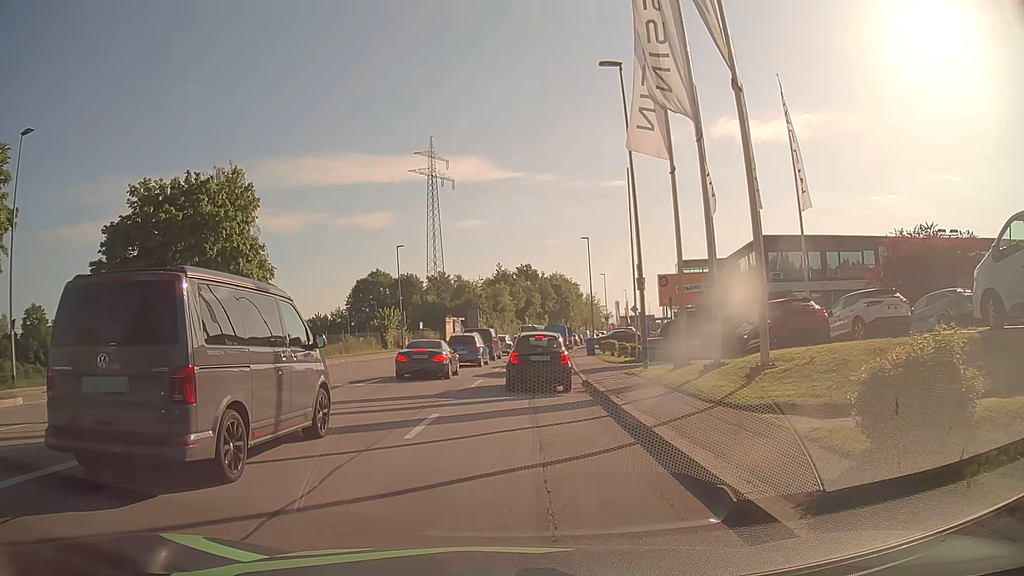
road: tertiary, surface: asphalt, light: Day
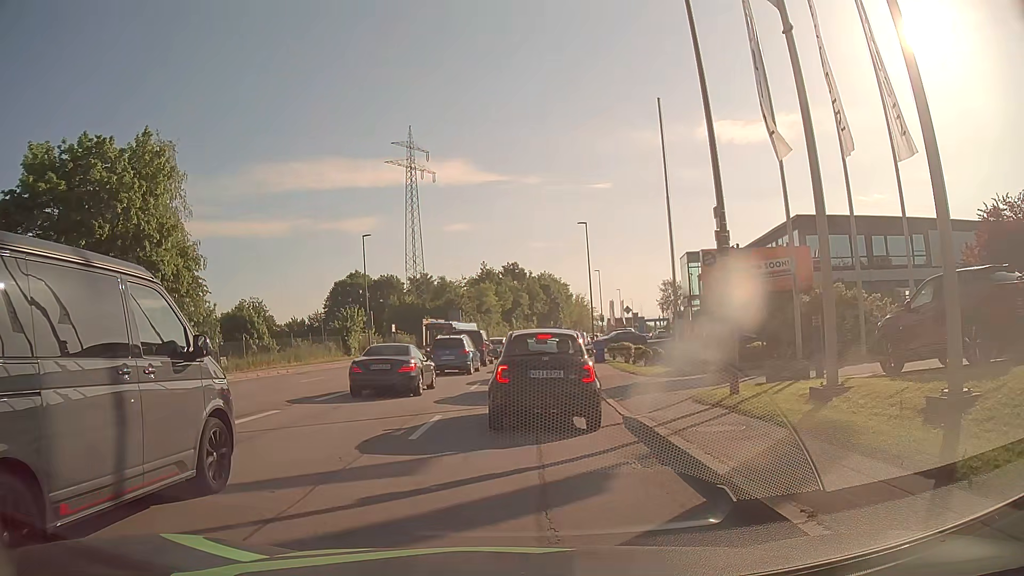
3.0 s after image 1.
(+0.2, +9.5) m; +1°
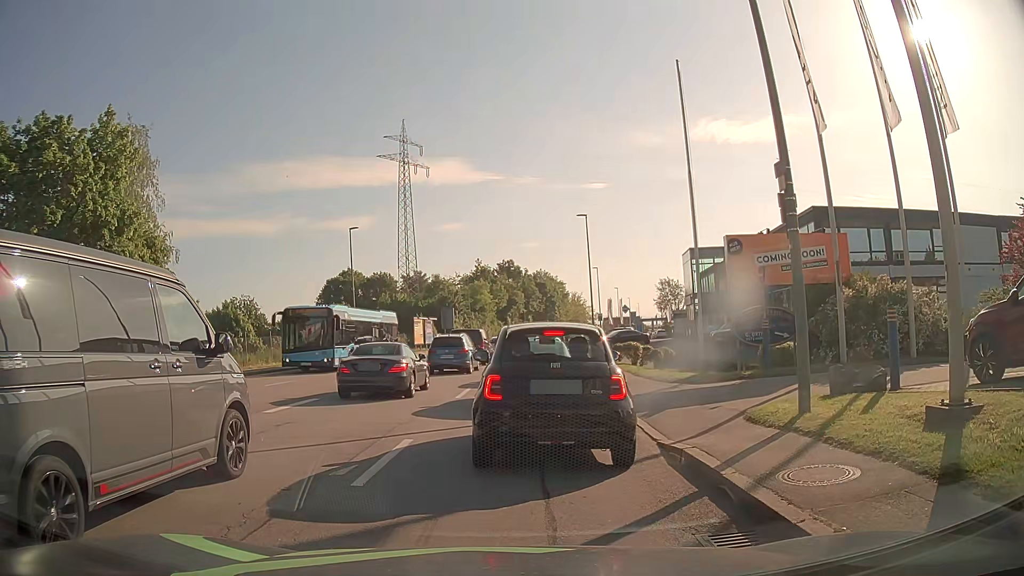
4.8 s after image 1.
(0.0, +3.0) m; +2°
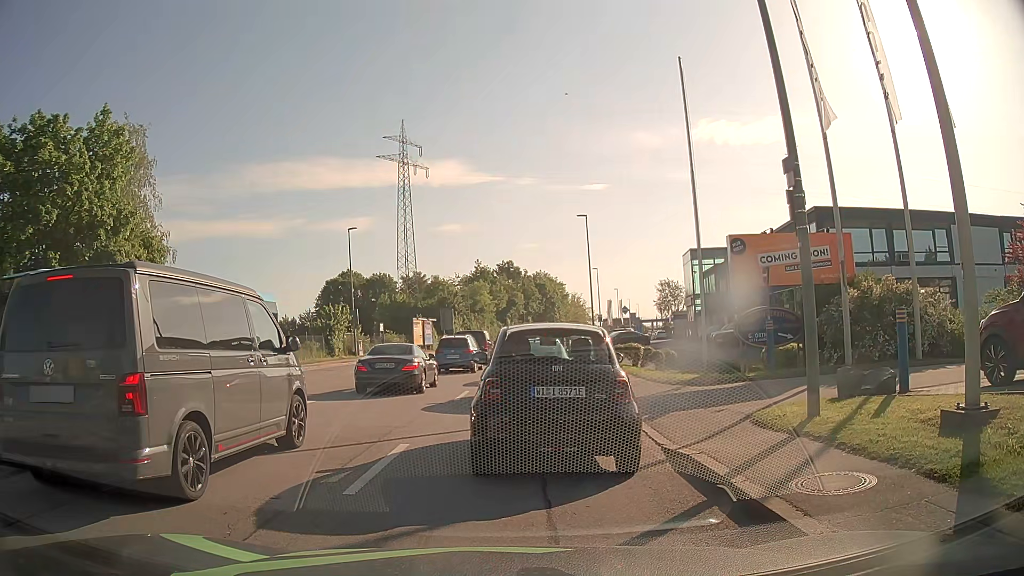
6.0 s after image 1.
(0.0, +0.3) m; 0°
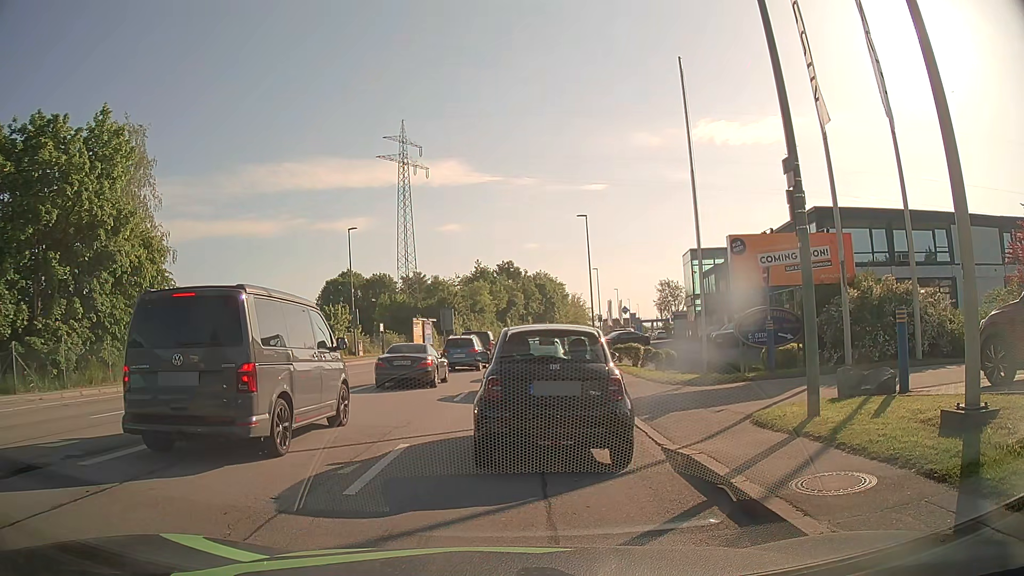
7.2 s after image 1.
(0.0, 0.0) m; 0°
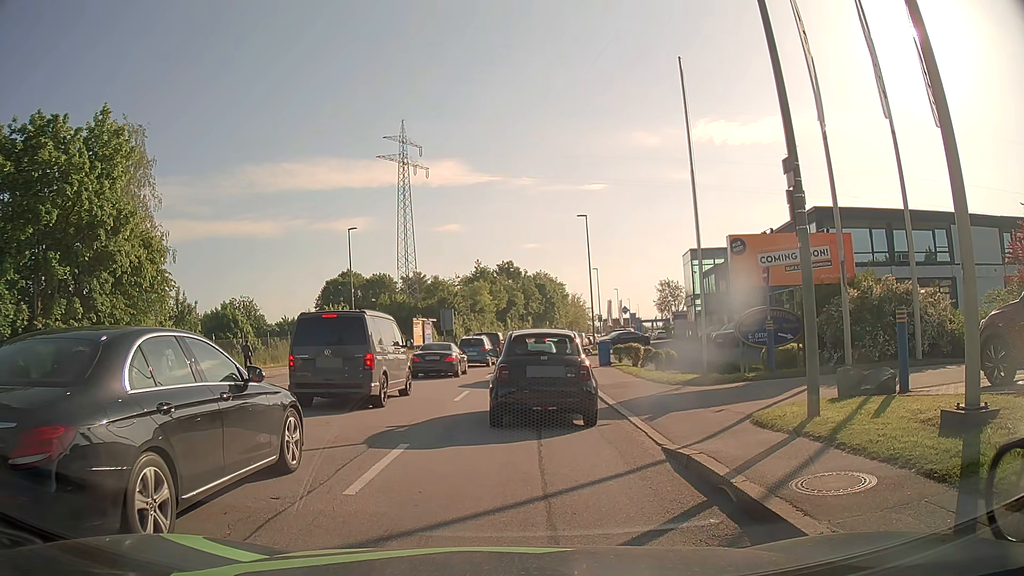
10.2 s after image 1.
(0.0, 0.0) m; 0°
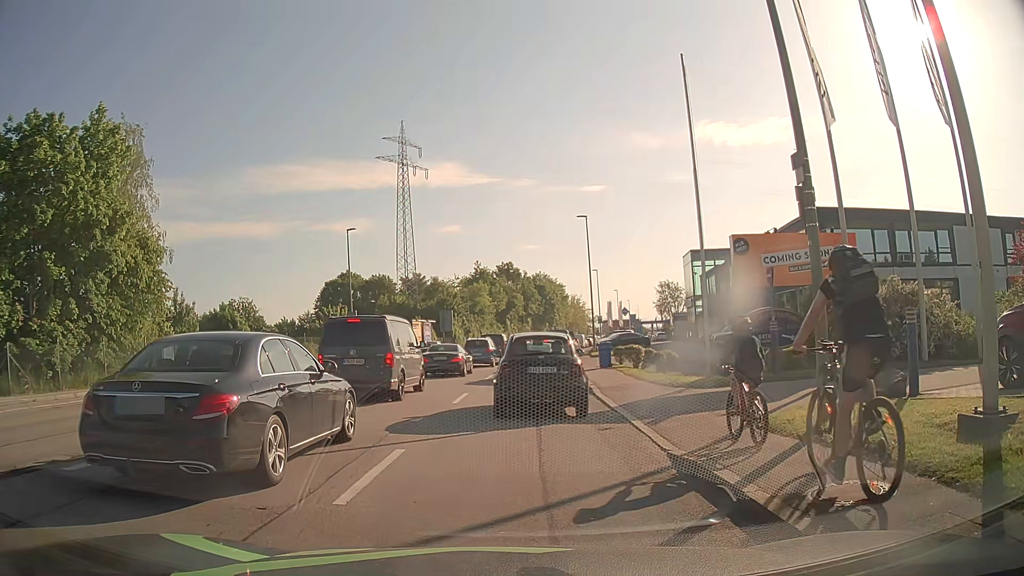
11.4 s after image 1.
(0.0, +0.3) m; 0°
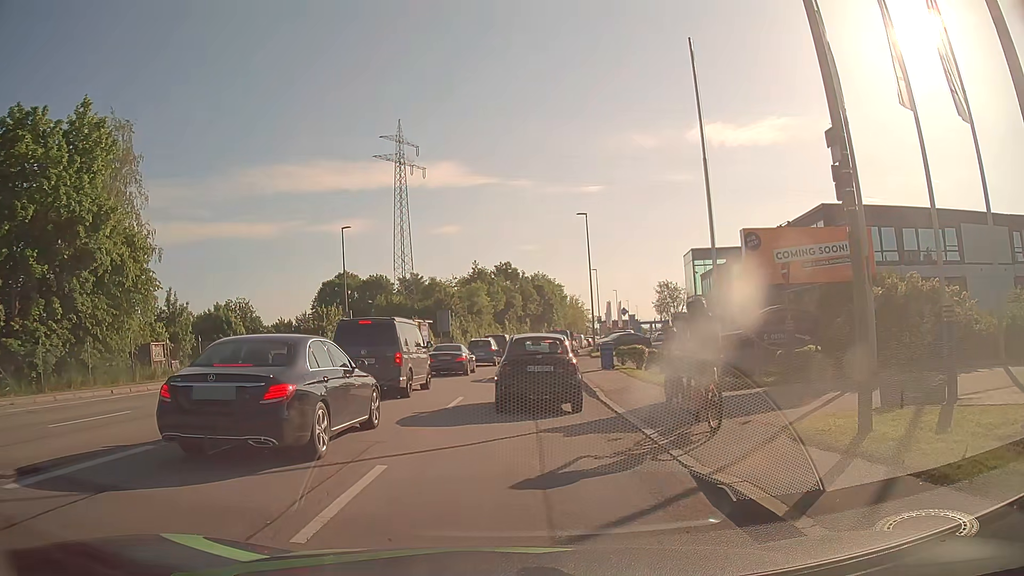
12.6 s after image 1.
(0.0, +1.2) m; 0°
